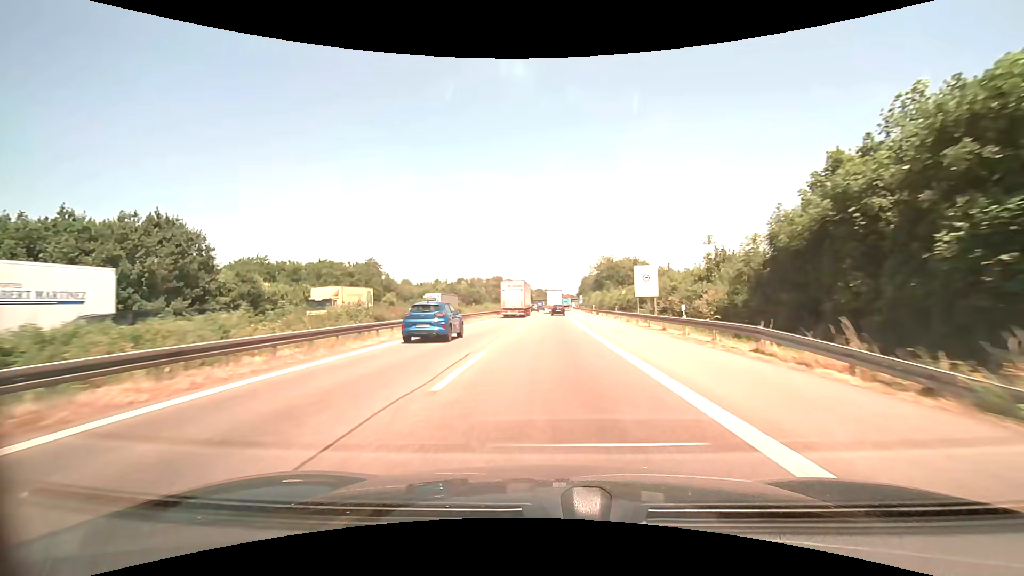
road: motorway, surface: asphalt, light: Day
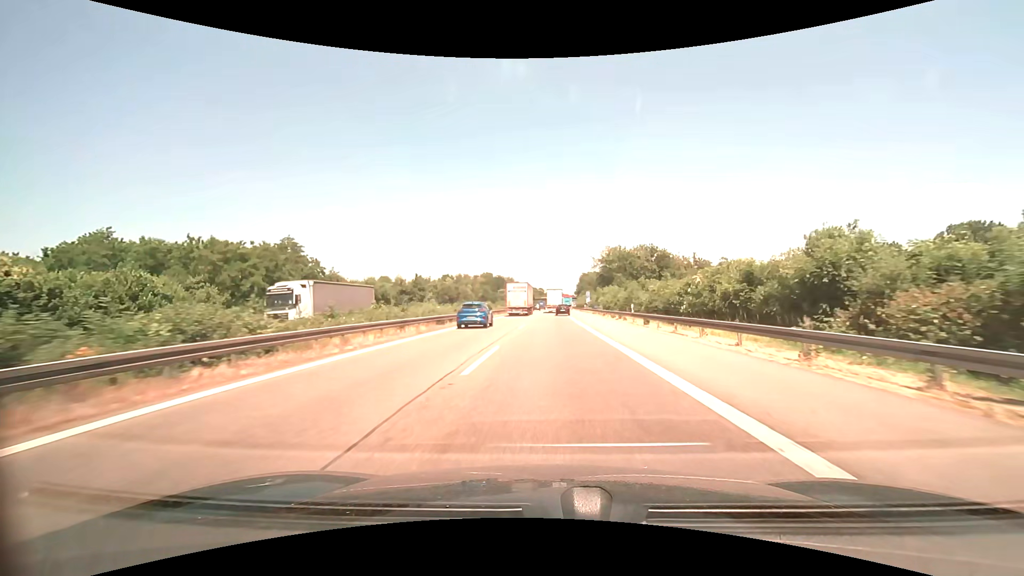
(+0.1, +33.8) m; +1°
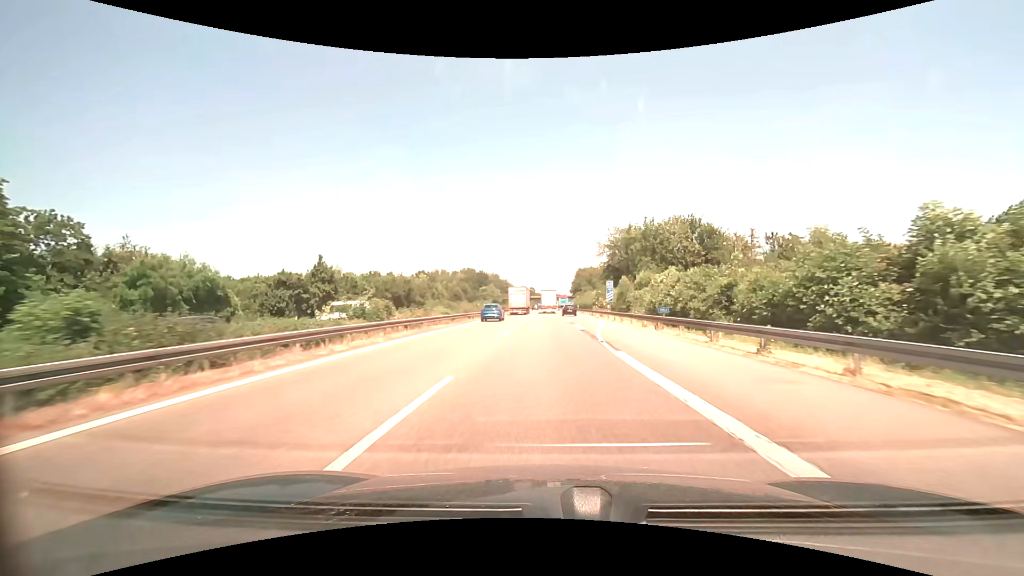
(+0.5, +42.4) m; +1°
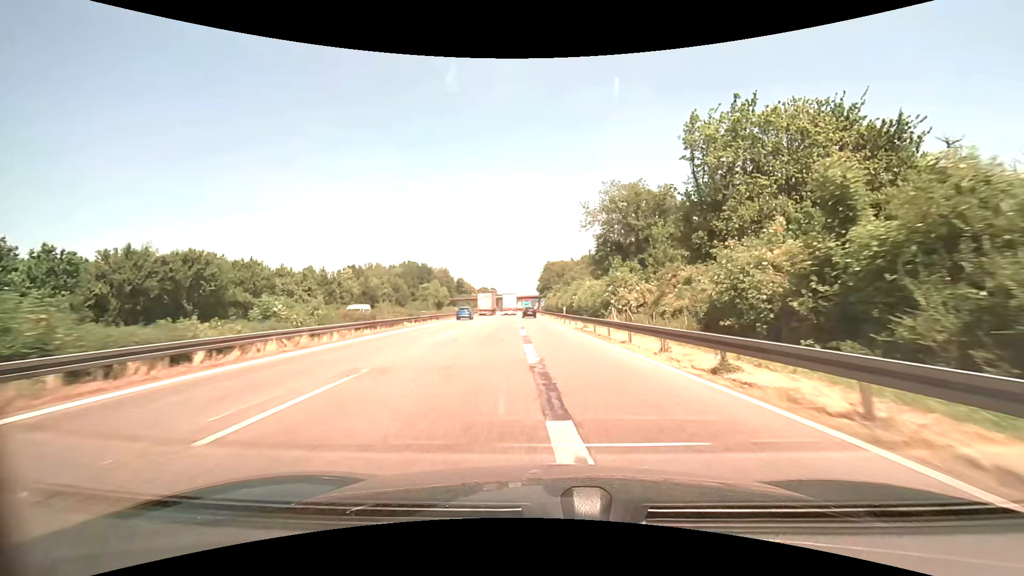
(+1.4, +52.0) m; +4°
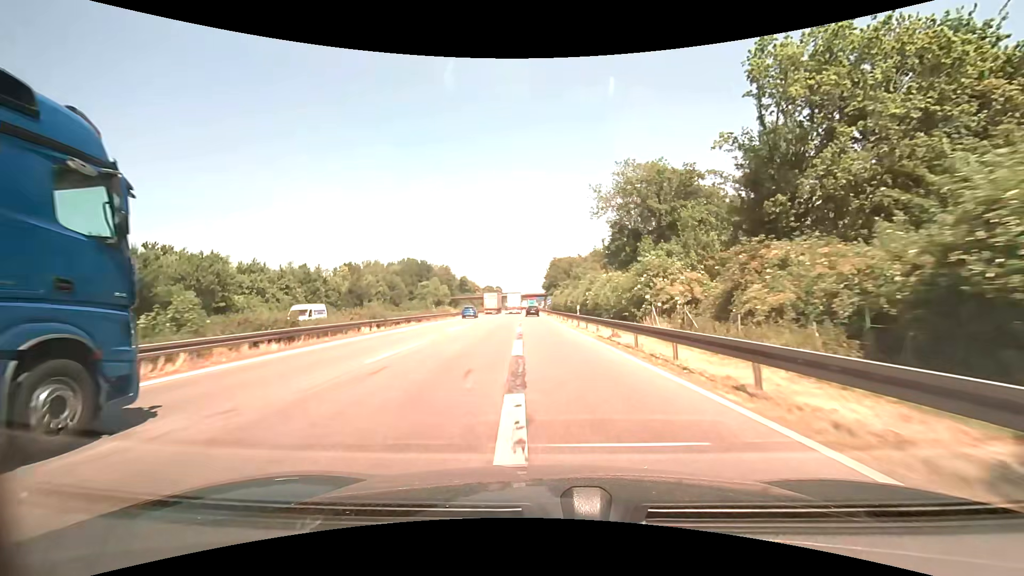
(0.0, +10.4) m; 0°
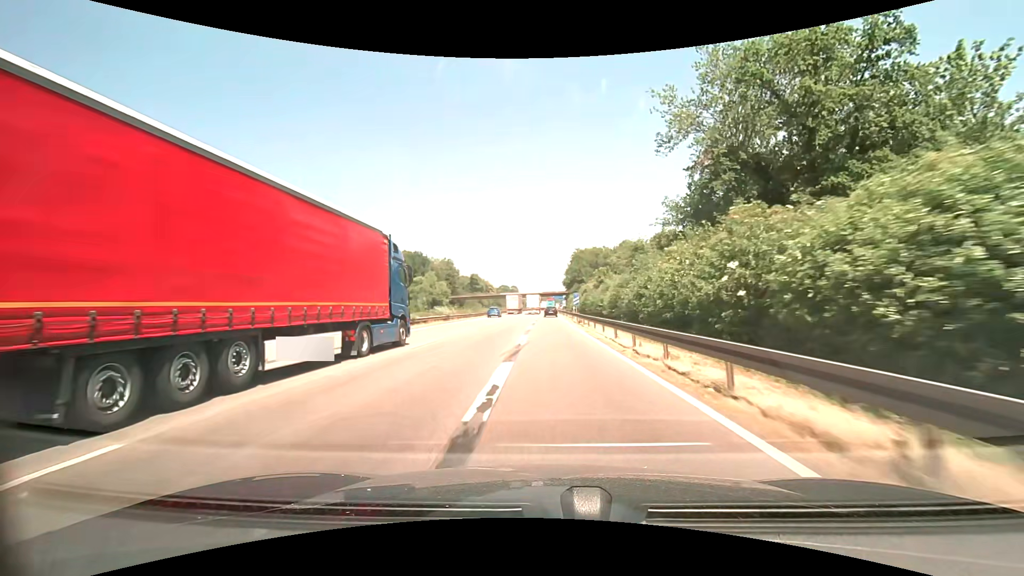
(-0.9, +31.9) m; -2°
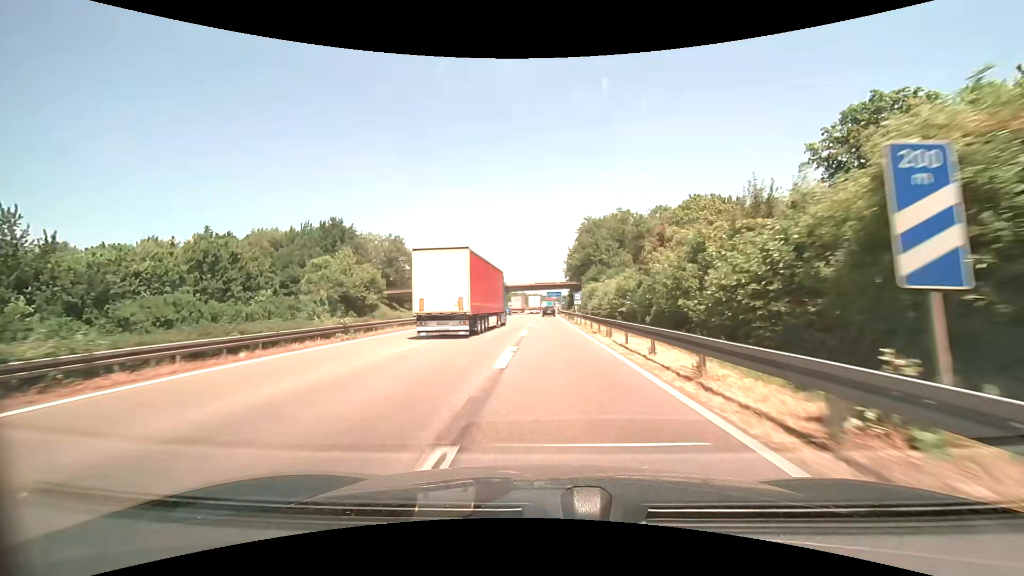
(-0.1, +55.2) m; 0°
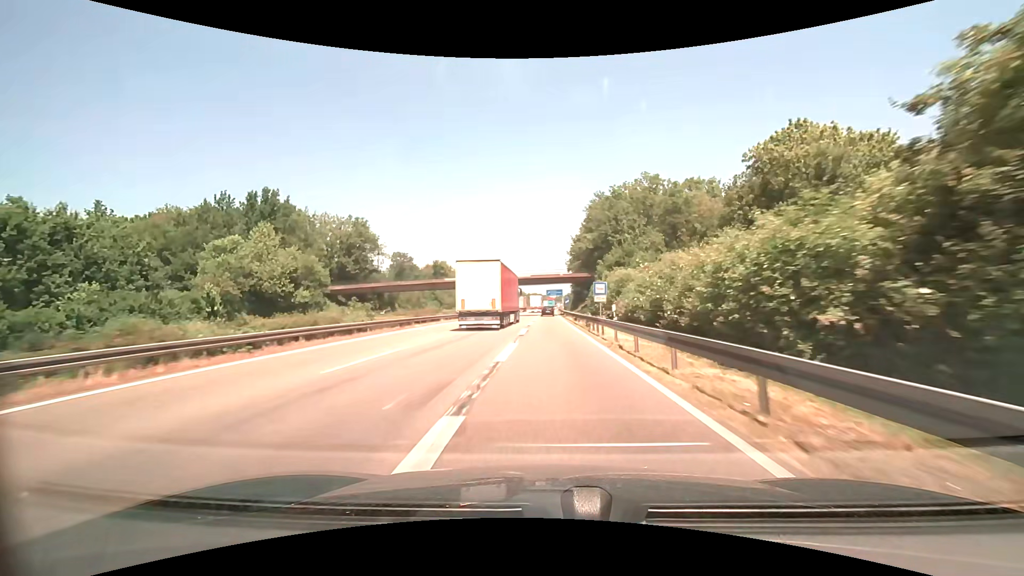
(+0.1, +22.9) m; 0°
(0, +10) (0, +20) (0, +30) (0, +40) (0, +50) (0, +60) (0, +70) (0, +80) (0, +90) (0, +100) m
